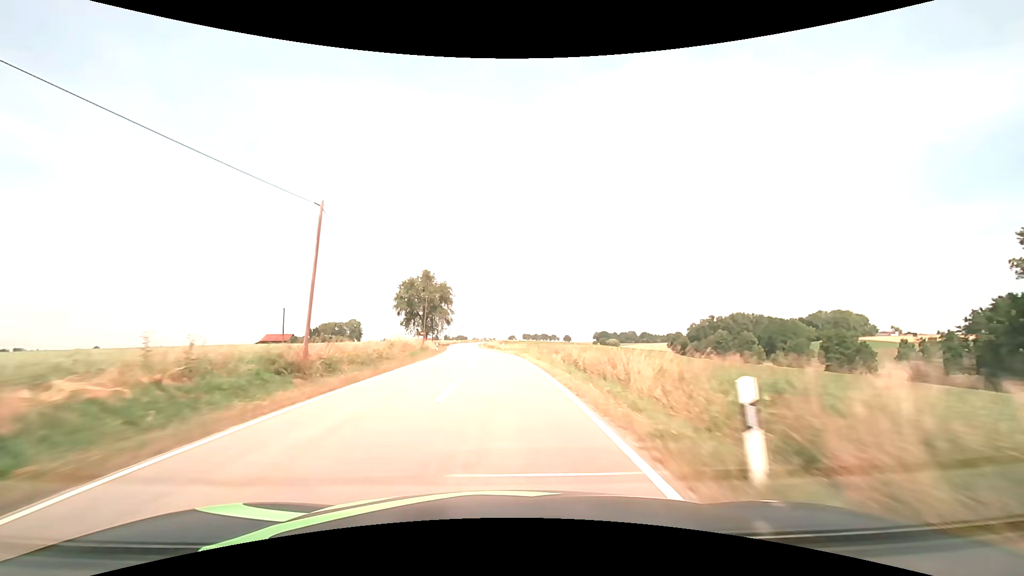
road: tertiary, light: Day
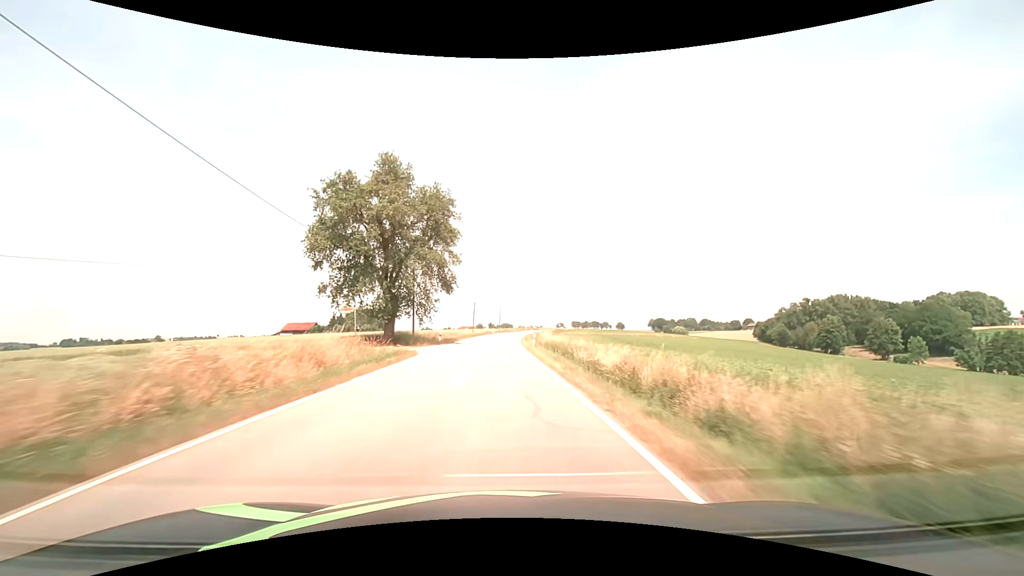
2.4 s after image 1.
(-3.3, +58.7) m; -5°
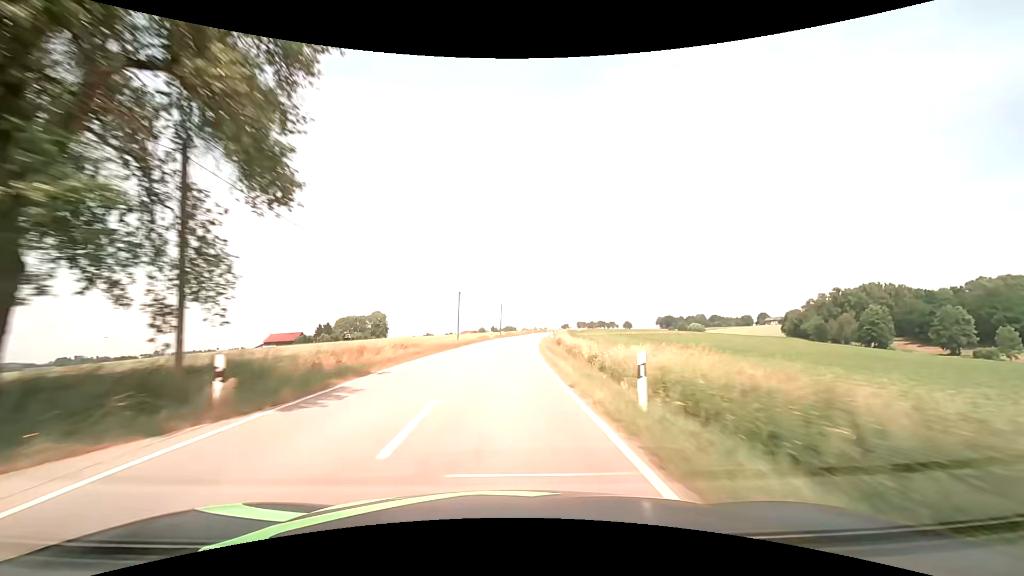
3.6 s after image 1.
(-0.2, +30.0) m; -1°
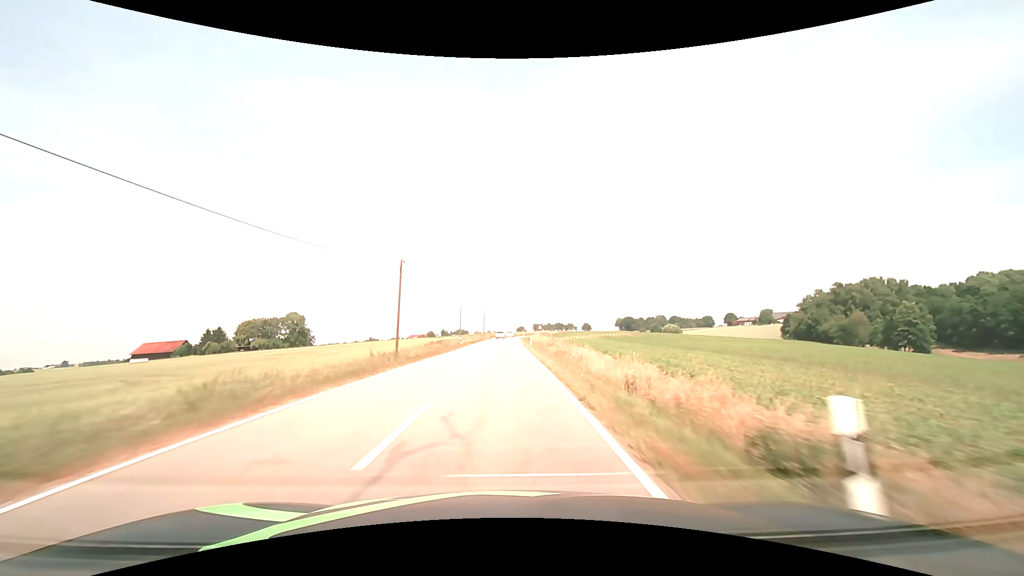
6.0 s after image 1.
(+2.6, +60.6) m; +5°
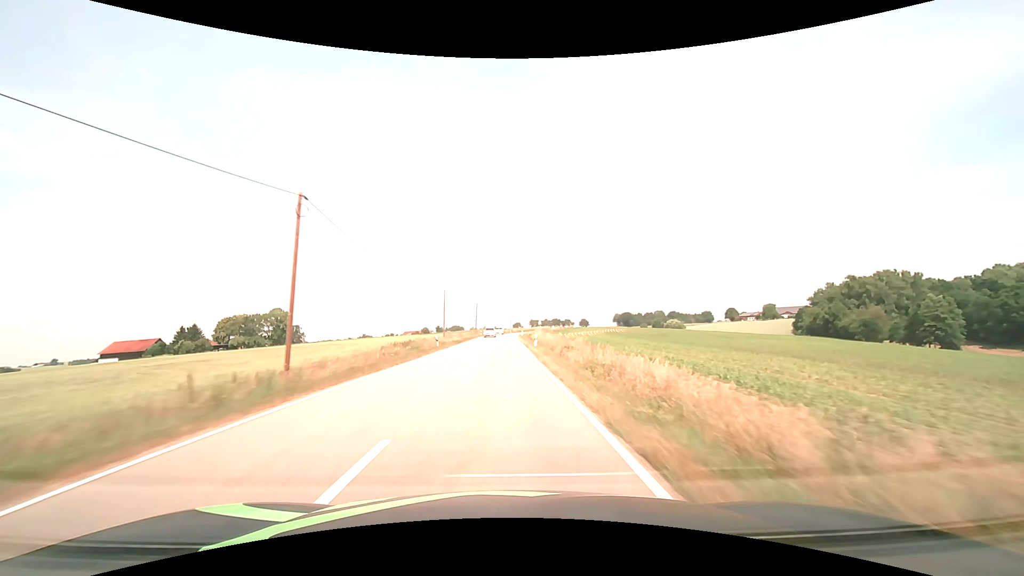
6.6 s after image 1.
(+0.1, +15.1) m; 0°
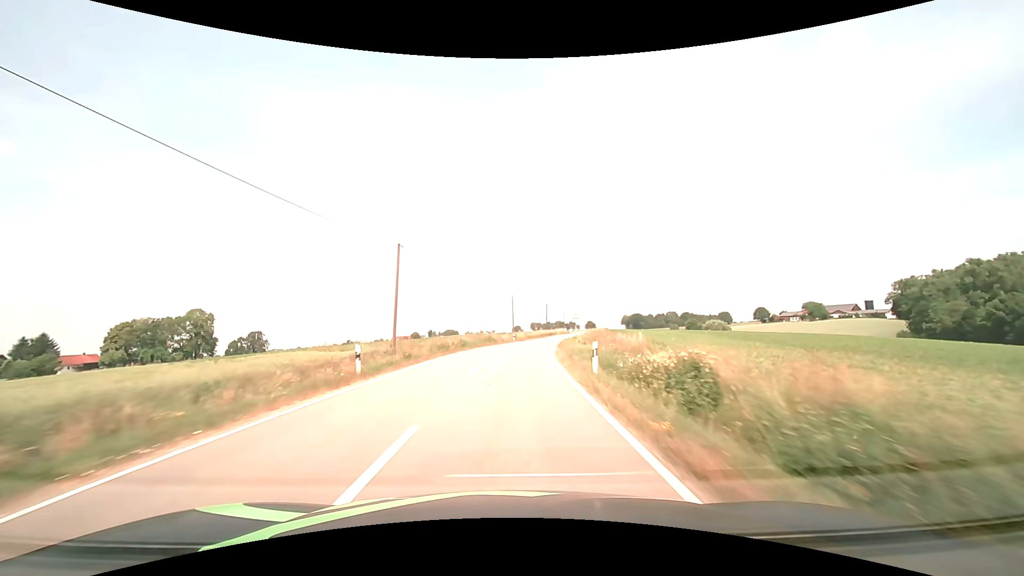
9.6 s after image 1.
(0.0, +71.1) m; 0°
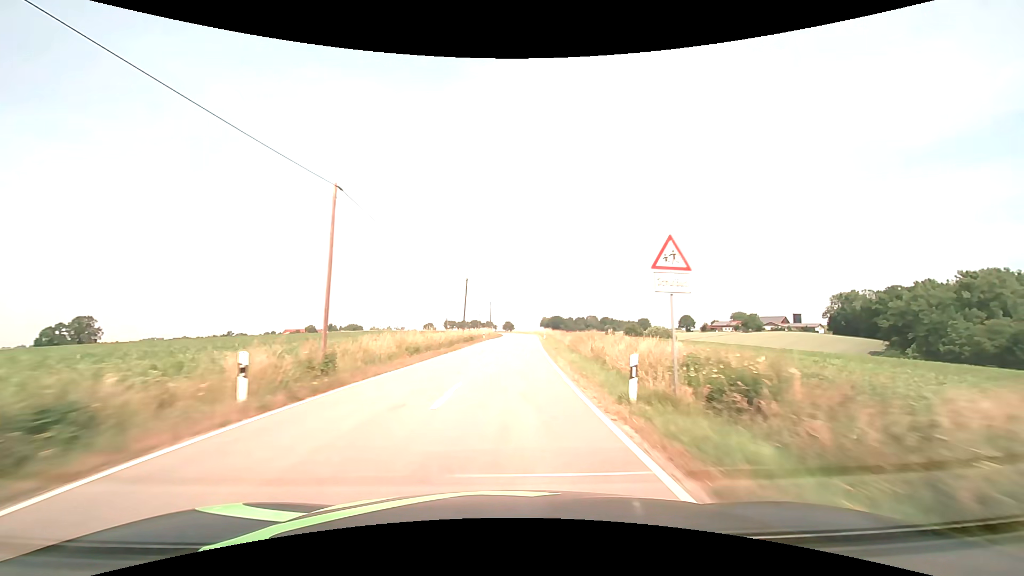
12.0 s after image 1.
(+3.8, +53.9) m; +9°
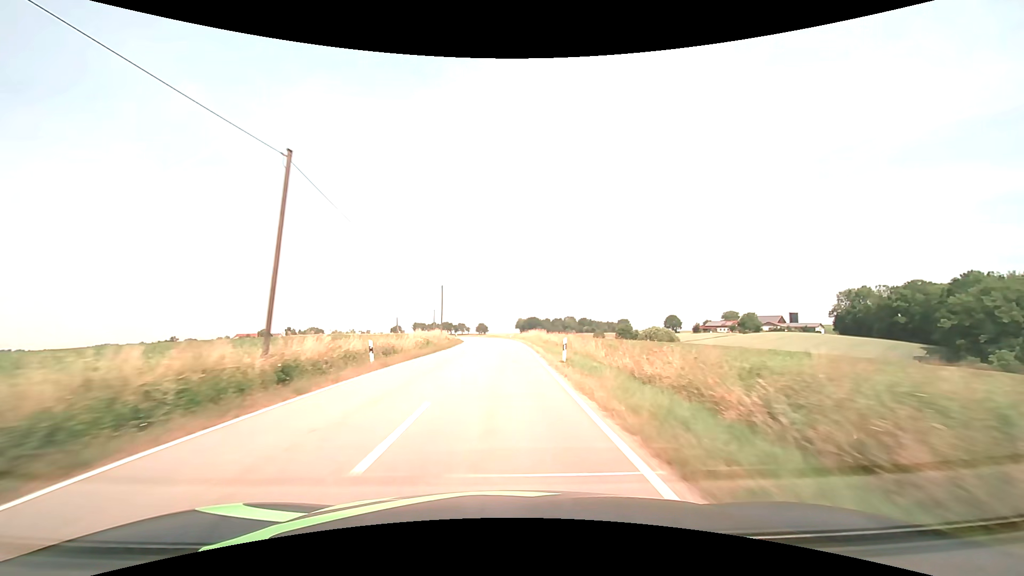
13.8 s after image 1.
(+1.7, +40.0) m; +3°
(0, +10) (0, +20) (0, +30) (0, +40) (0, +50) (-1, +60) (-2, +70) (-3, +80) (-5, +90) (-7, +99) m
